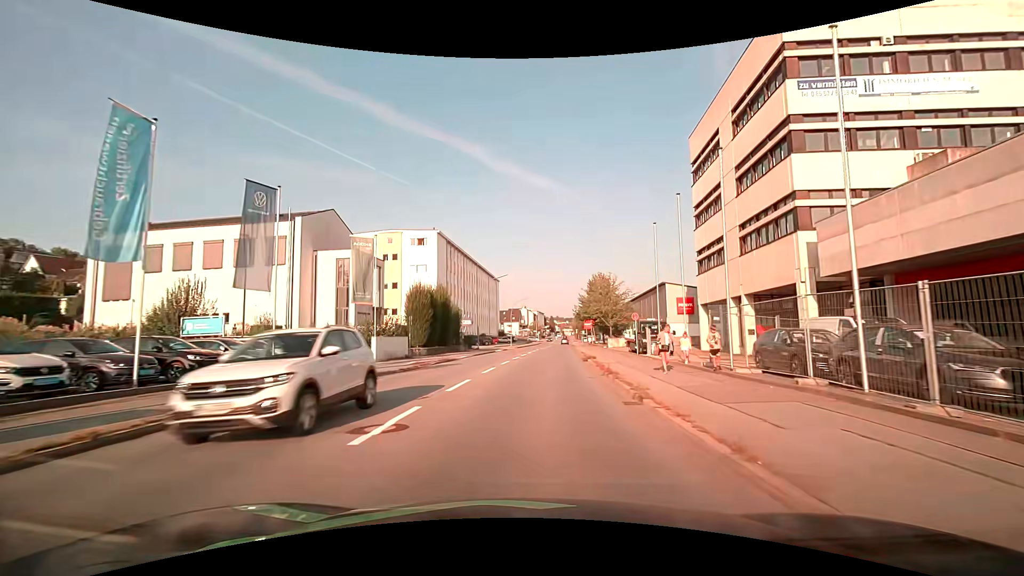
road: tertiary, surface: asphalt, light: Day
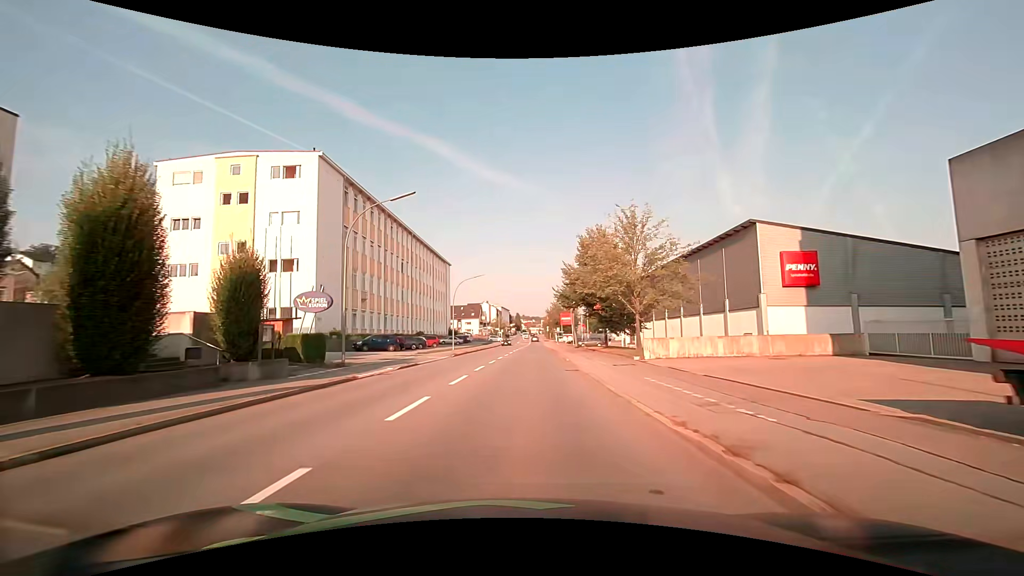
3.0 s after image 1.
(+1.4, +33.7) m; +4°
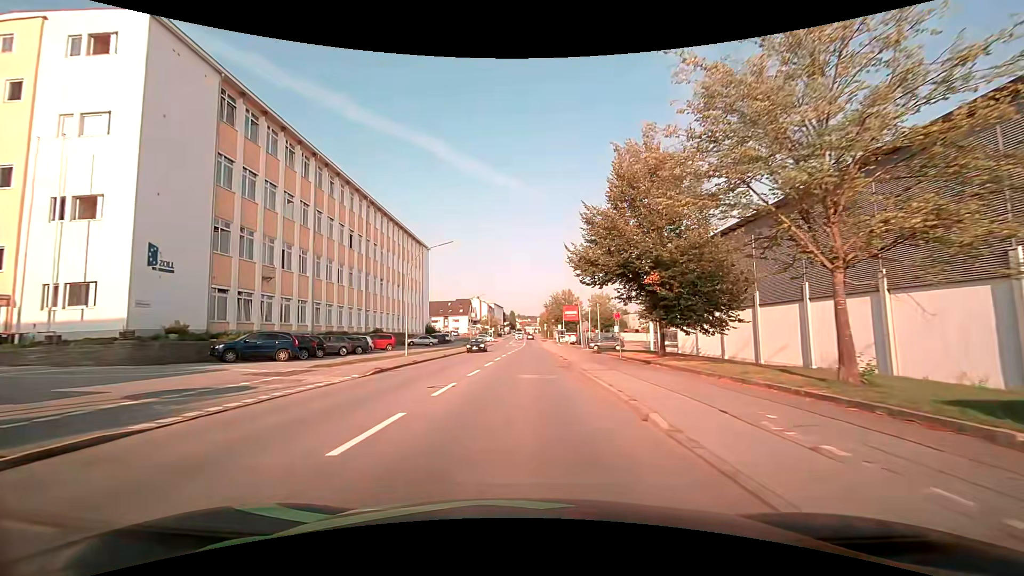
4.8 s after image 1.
(+0.1, +20.6) m; 0°
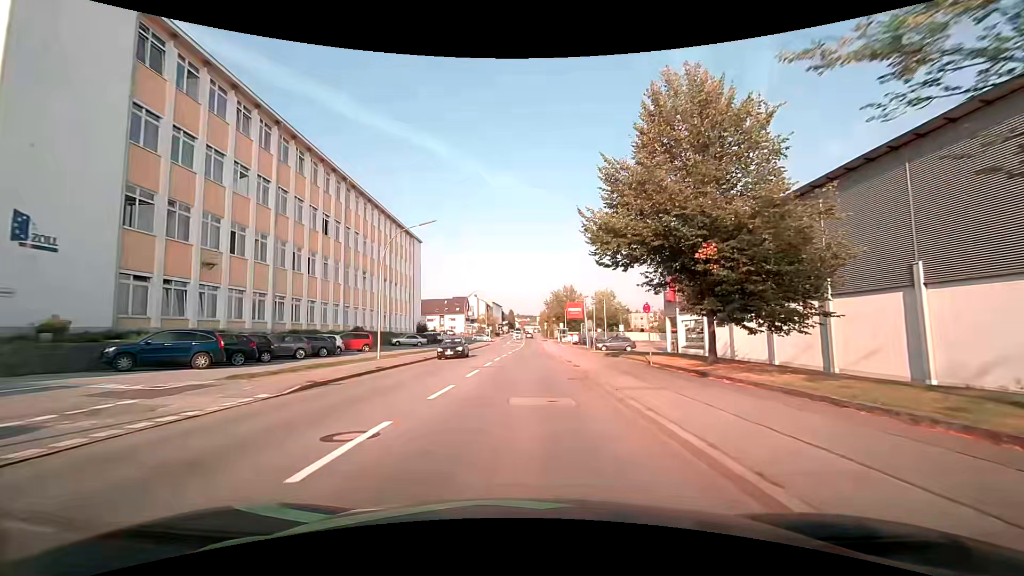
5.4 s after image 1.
(0.0, +6.9) m; 0°
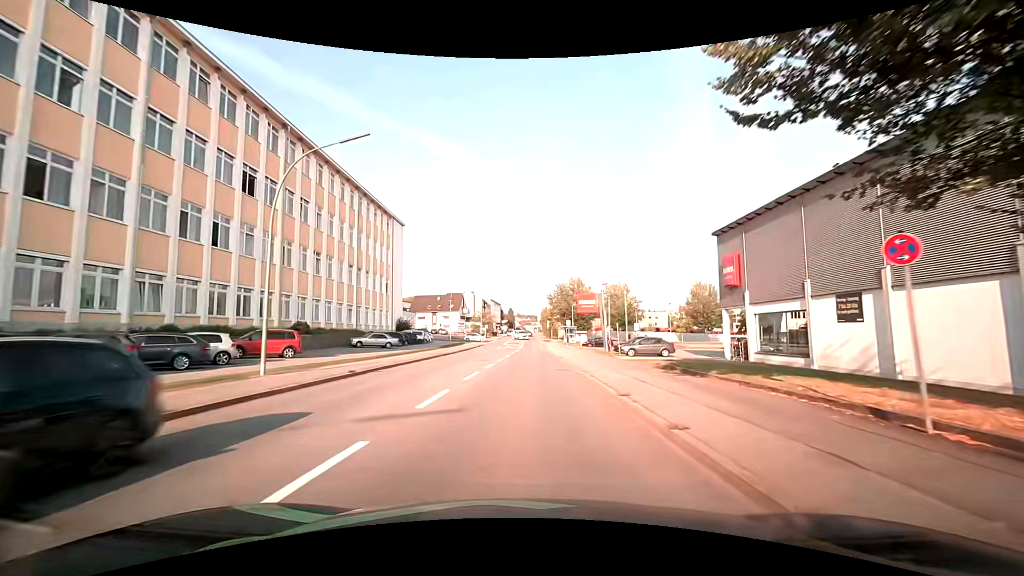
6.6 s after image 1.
(0.0, +13.8) m; 0°
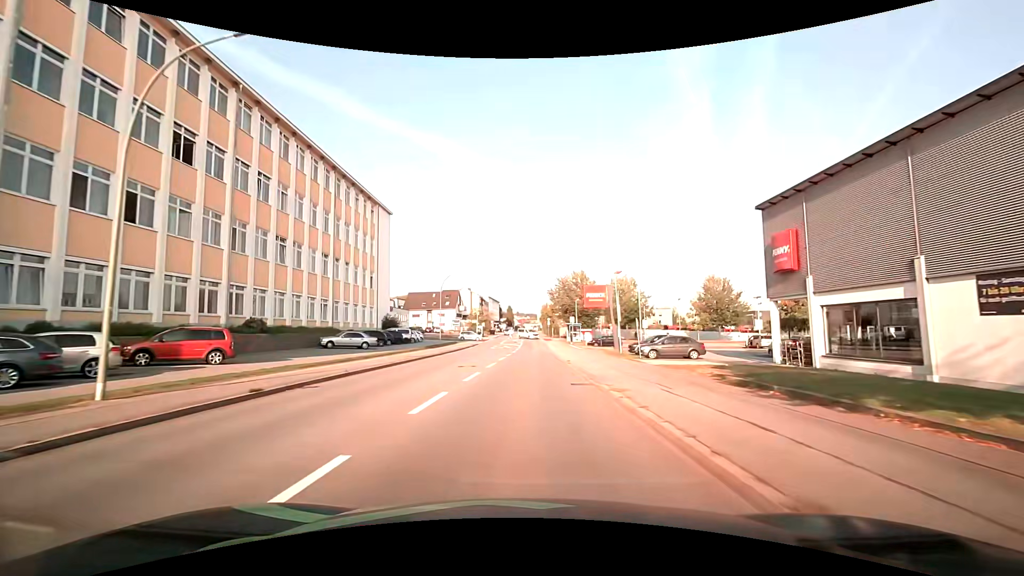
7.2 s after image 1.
(0.0, +6.7) m; 0°
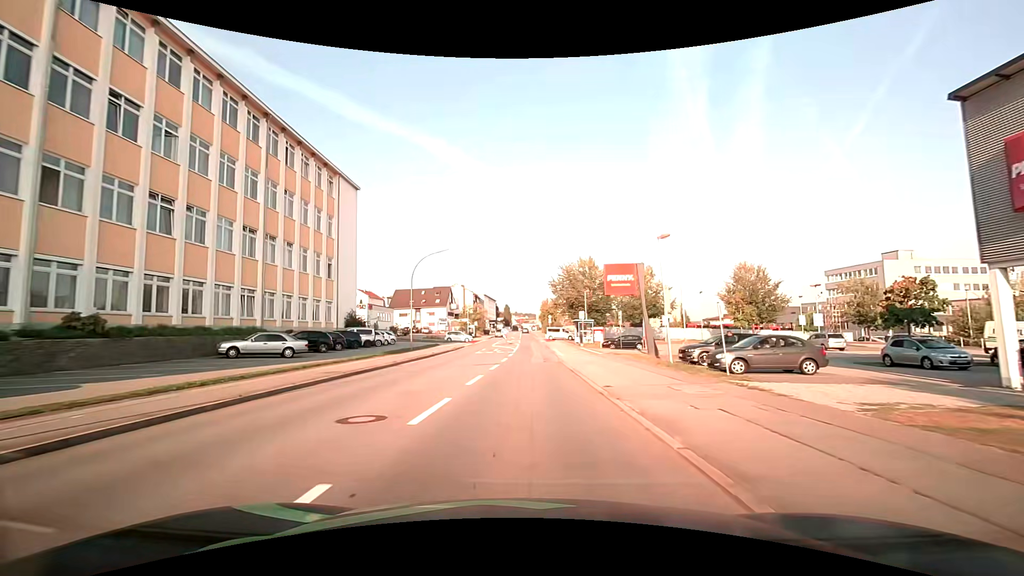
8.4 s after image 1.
(+0.1, +12.9) m; 0°
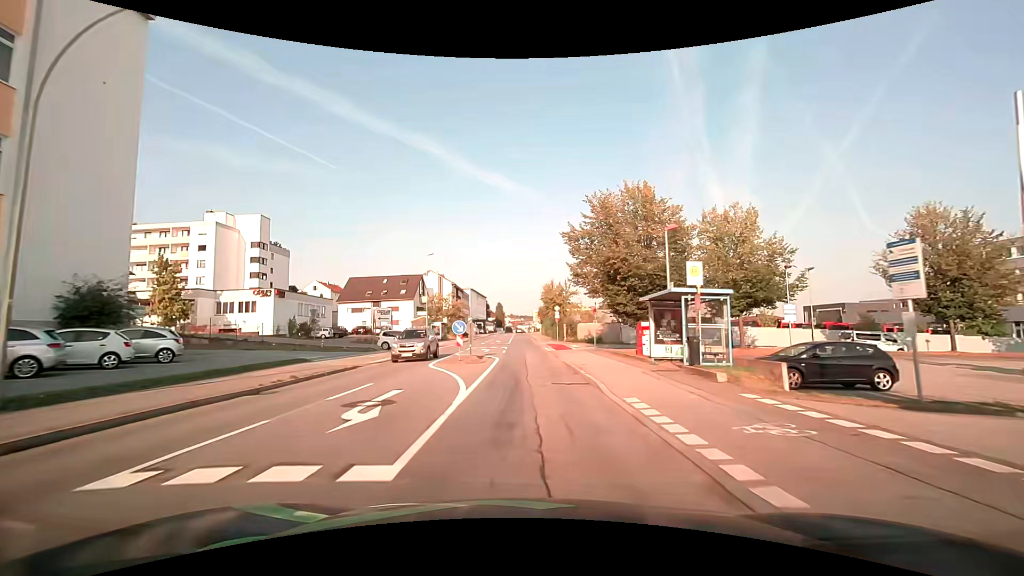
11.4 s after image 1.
(+0.3, +33.1) m; +1°
(0, +10) (0, +20) (0, +30) (0, +40) (-1, +50) (-1, +60) (-1, +70) (-1, +80) (-2, +90) (-2, +100) m
